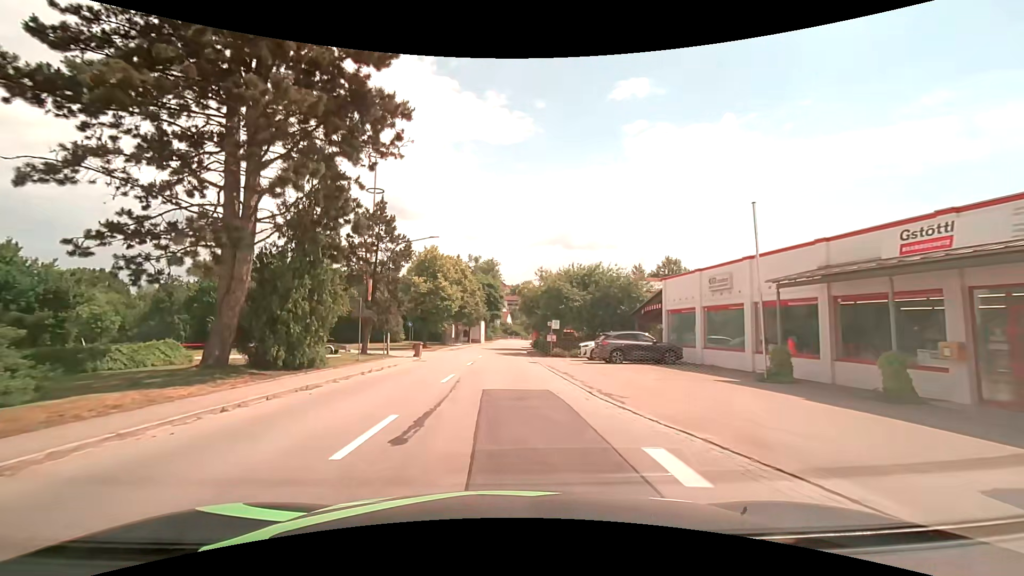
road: tertiary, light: Day
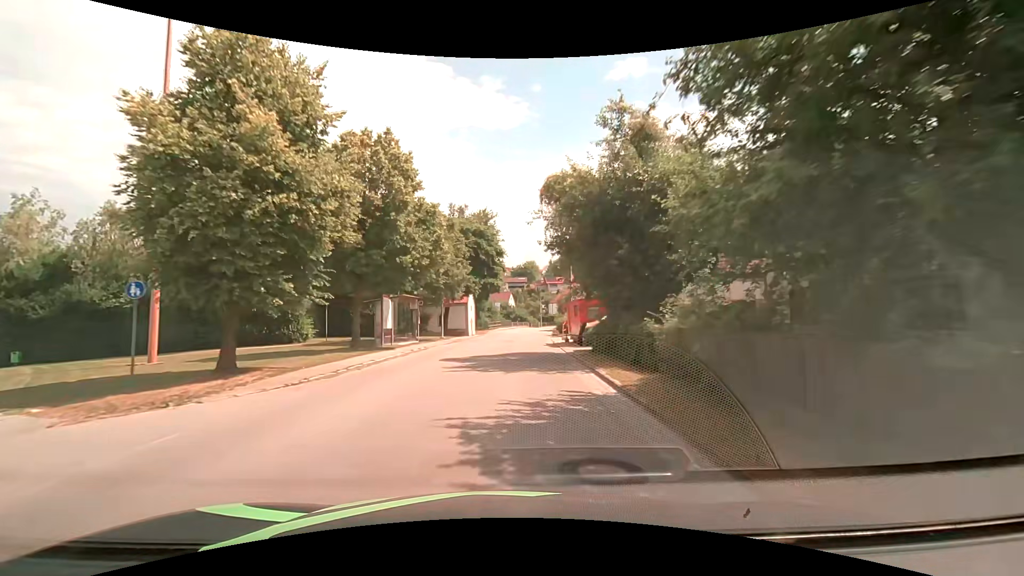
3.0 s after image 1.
(+0.1, +34.3) m; 0°
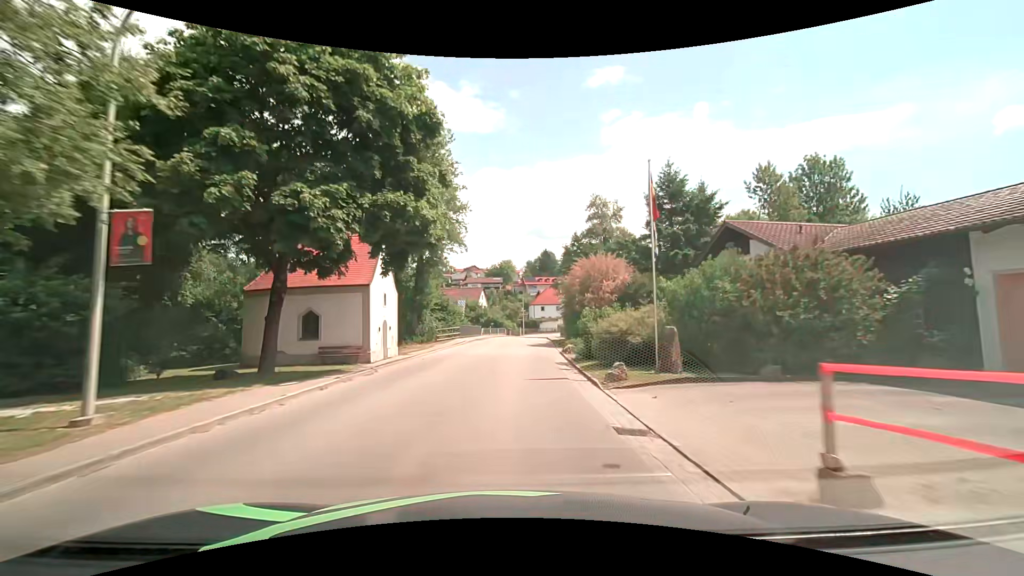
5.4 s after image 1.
(+0.8, +30.1) m; +1°
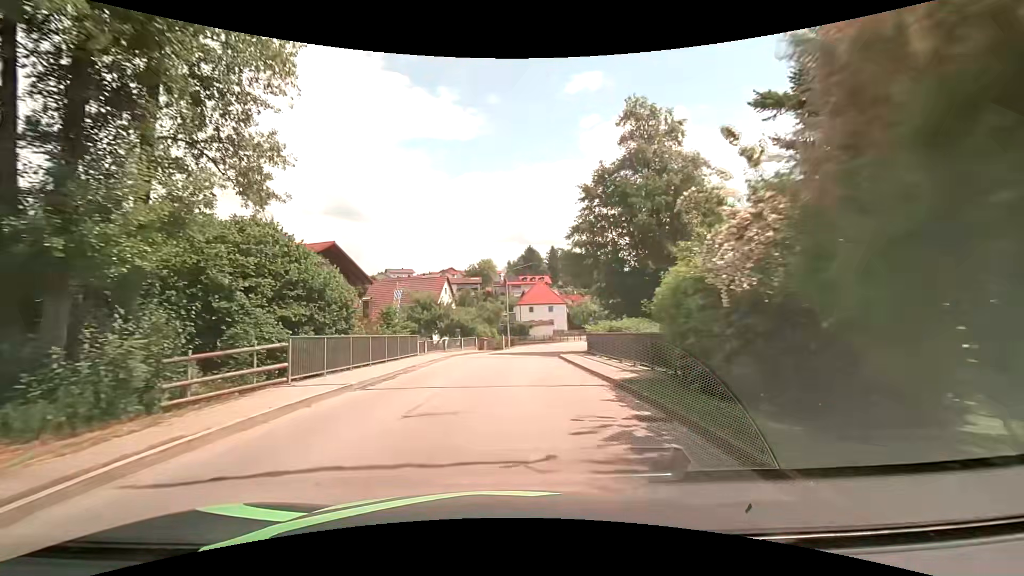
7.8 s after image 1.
(+1.4, +29.6) m; +2°
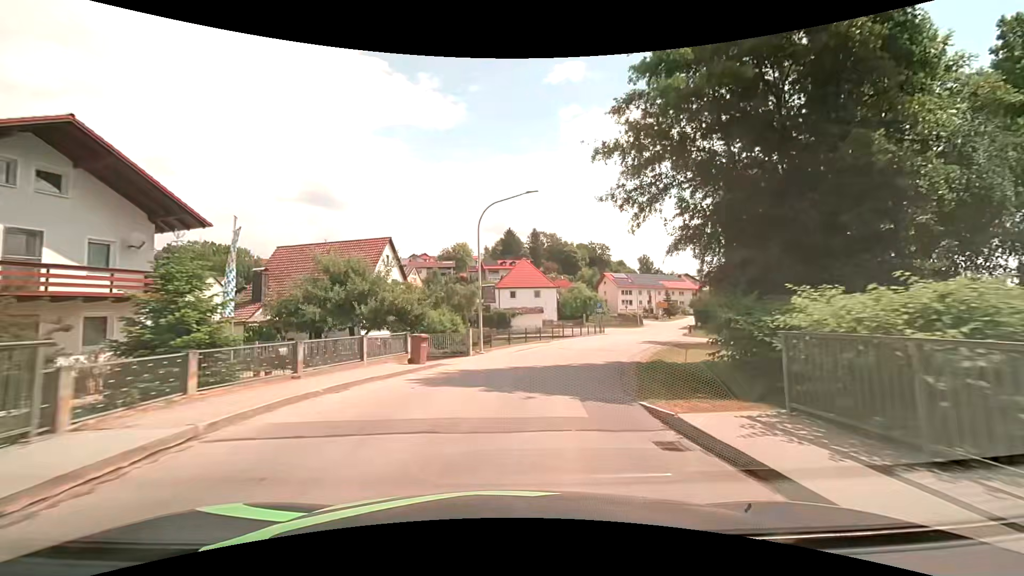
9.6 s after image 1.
(+0.5, +20.7) m; +3°
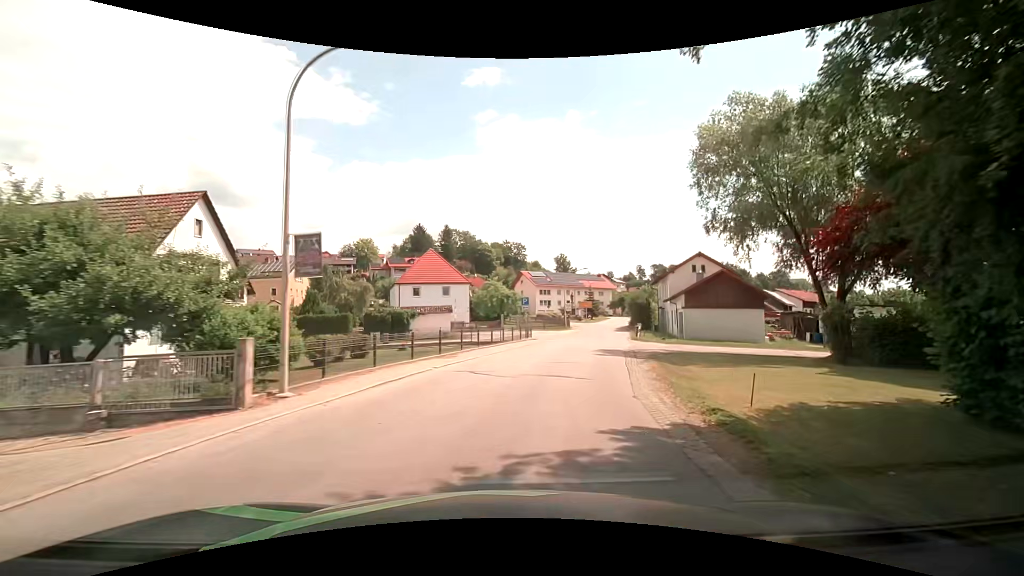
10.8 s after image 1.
(+1.0, +13.0) m; +10°
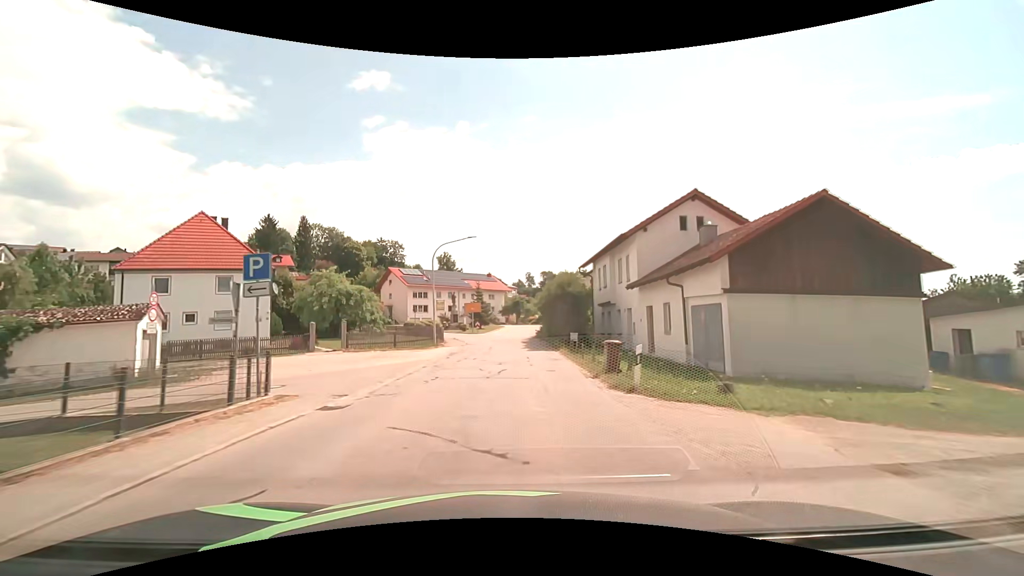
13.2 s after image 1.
(+4.2, +26.4) m; +14°
